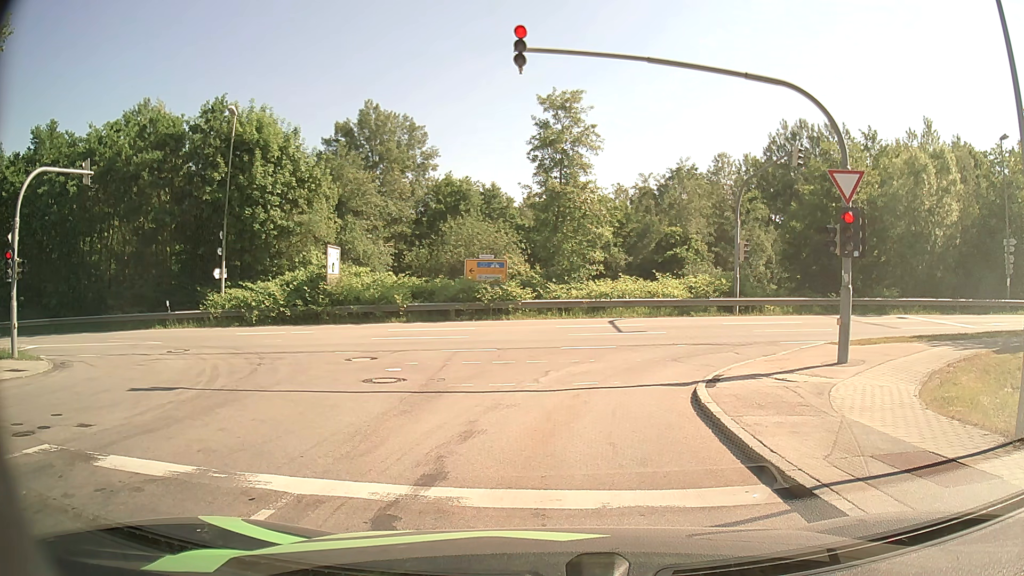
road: residential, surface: asphalt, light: Day
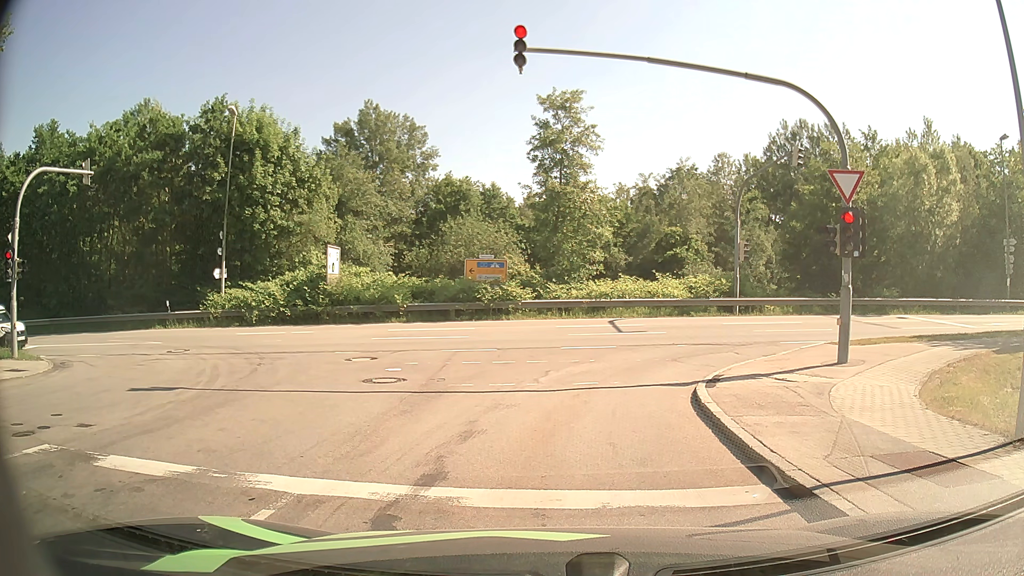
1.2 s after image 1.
(0.0, 0.0) m; 0°
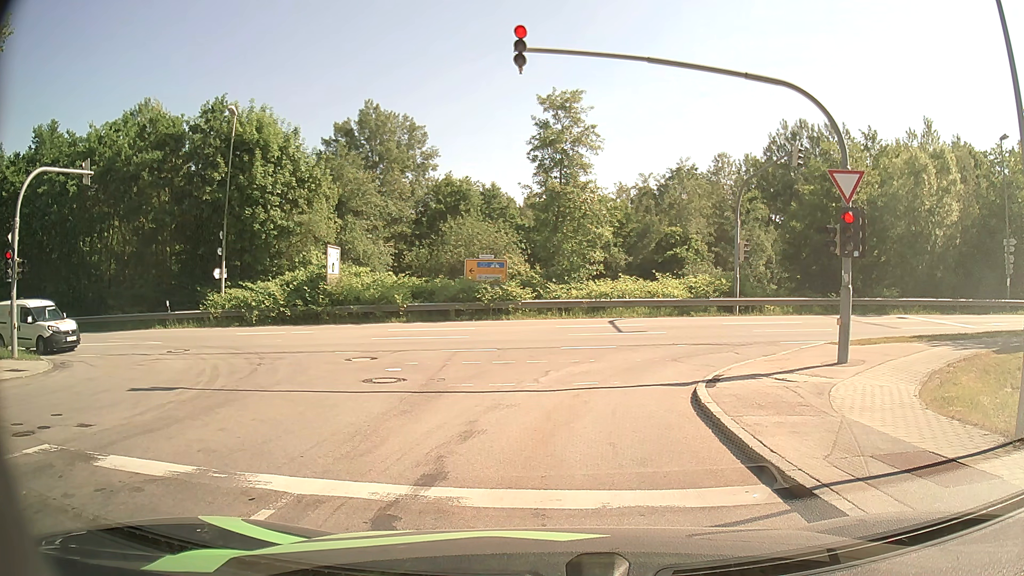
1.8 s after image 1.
(0.0, 0.0) m; 0°
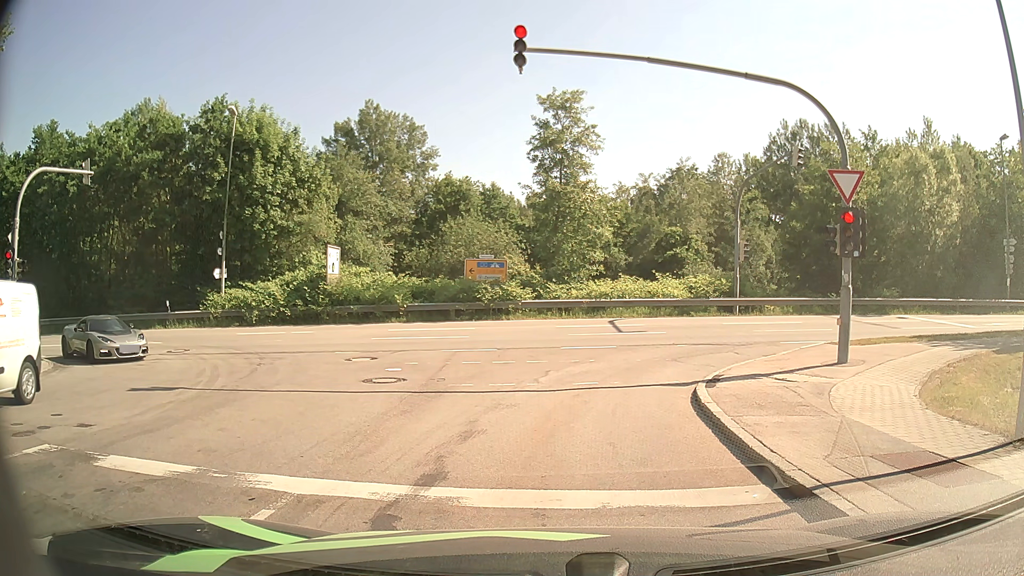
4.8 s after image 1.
(0.0, 0.0) m; 0°
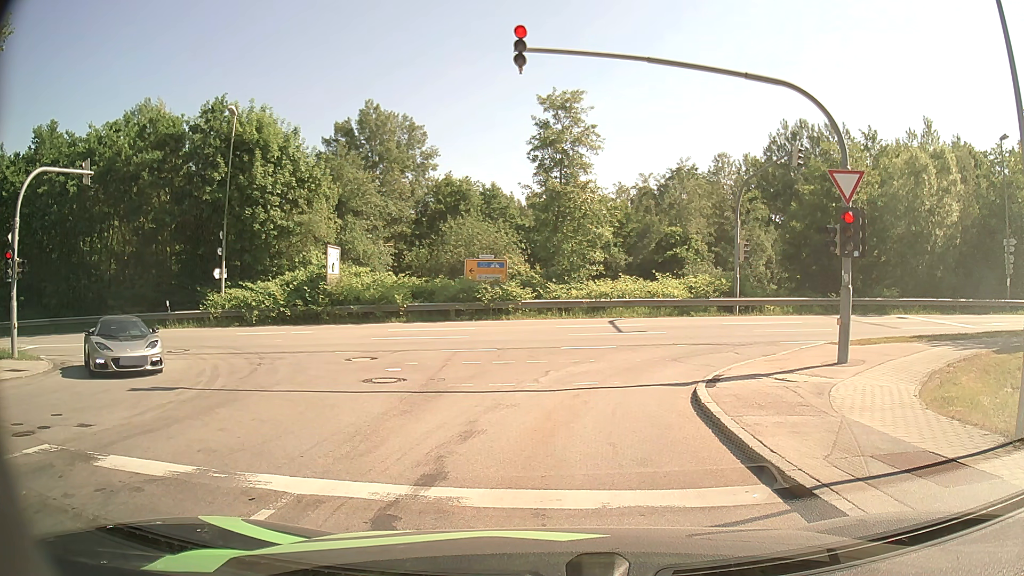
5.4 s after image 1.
(0.0, 0.0) m; 0°
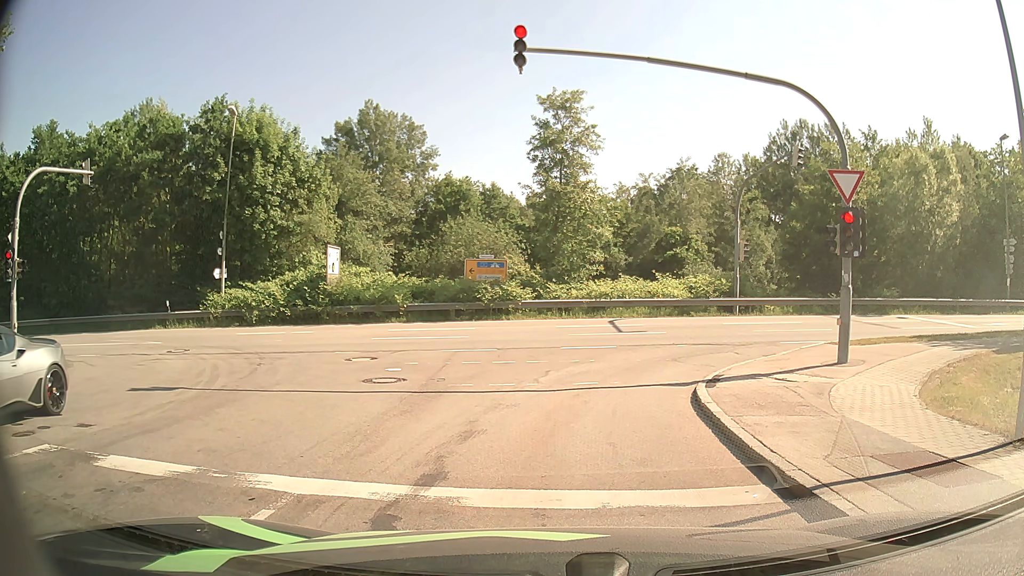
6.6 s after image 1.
(0.0, 0.0) m; 0°
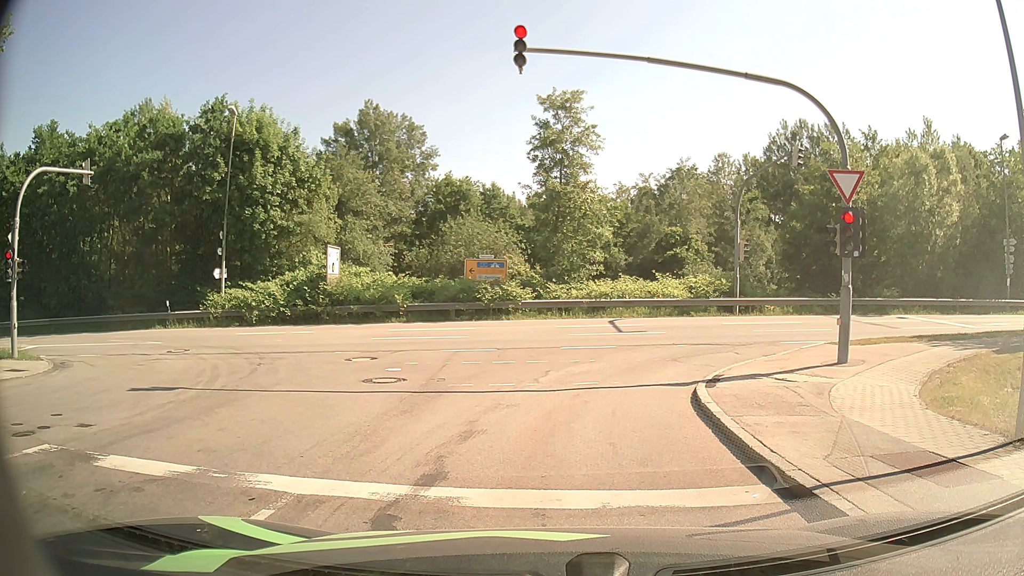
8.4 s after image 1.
(0.0, 0.0) m; 0°
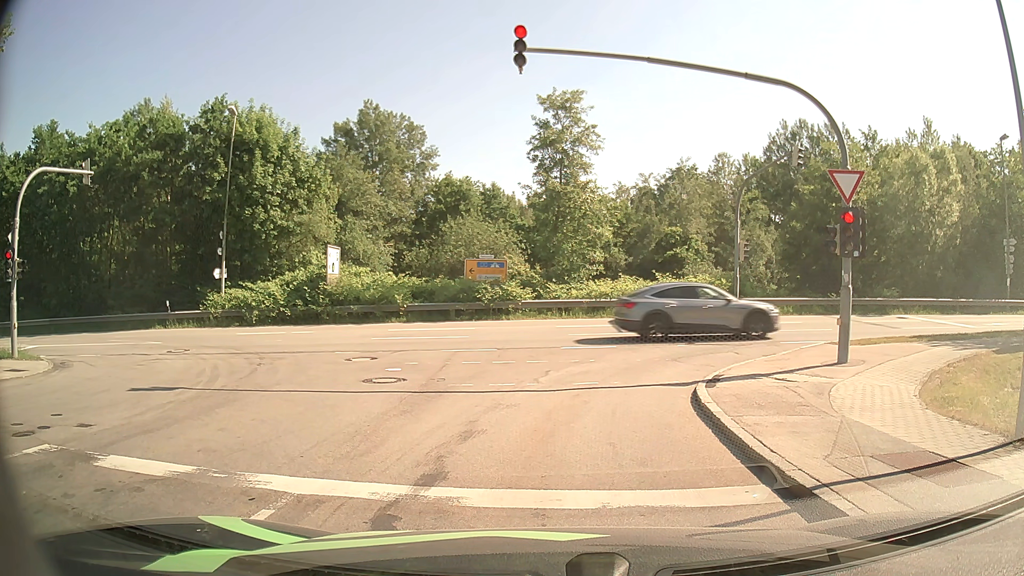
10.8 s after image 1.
(0.0, 0.0) m; 0°
